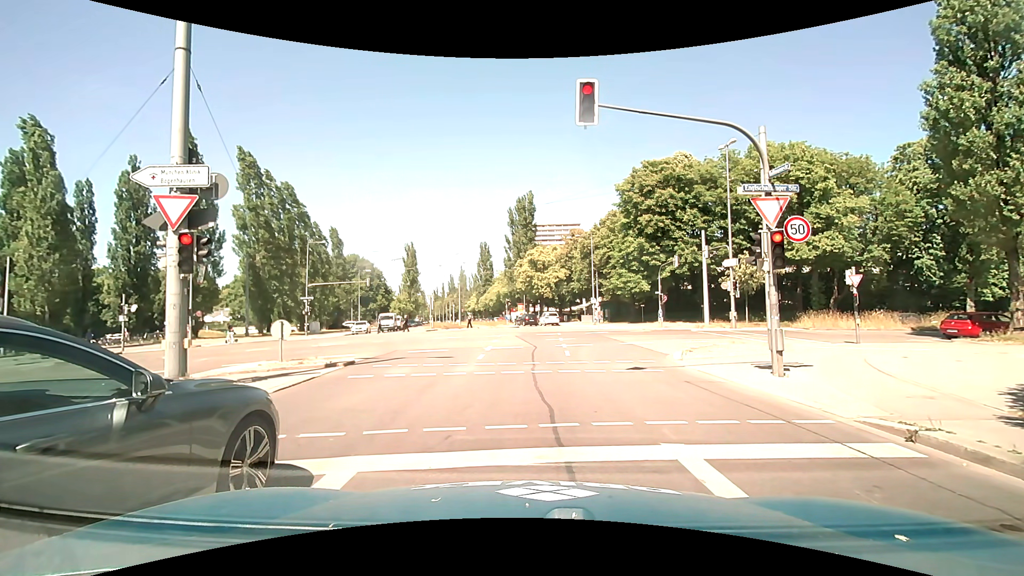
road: secondary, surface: asphalt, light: Day
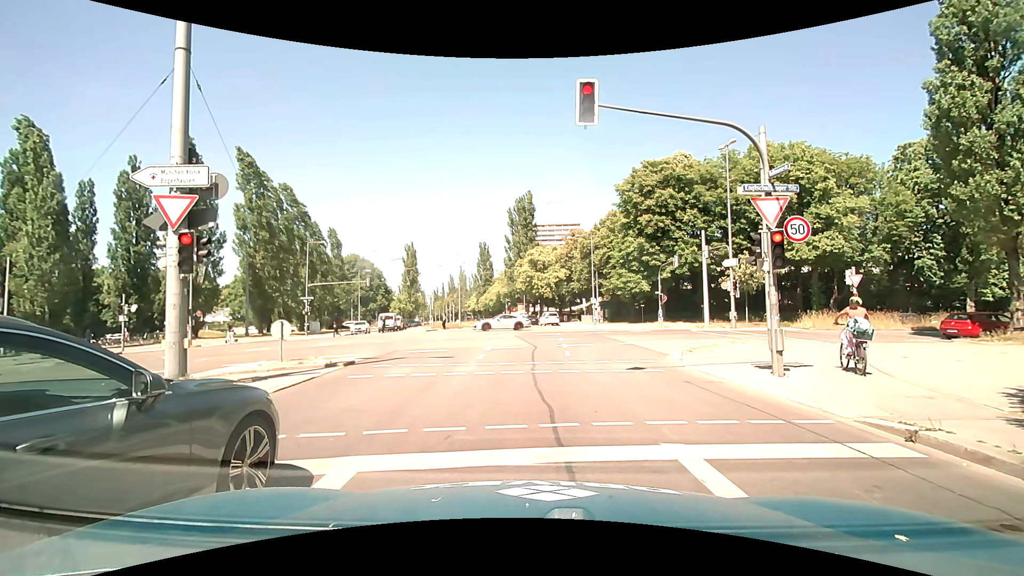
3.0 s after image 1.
(0.0, 0.0) m; 0°
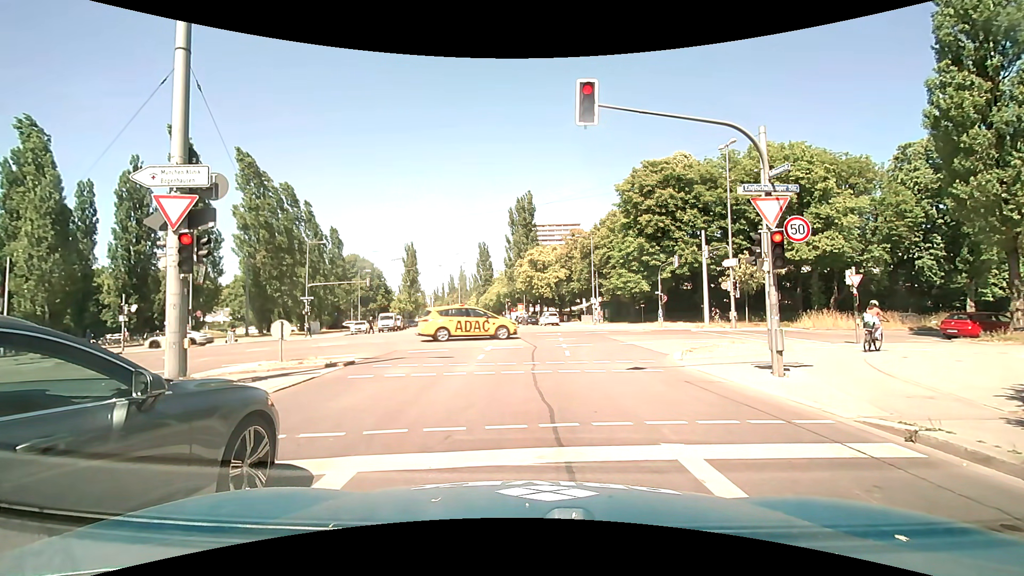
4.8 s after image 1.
(0.0, 0.0) m; 0°
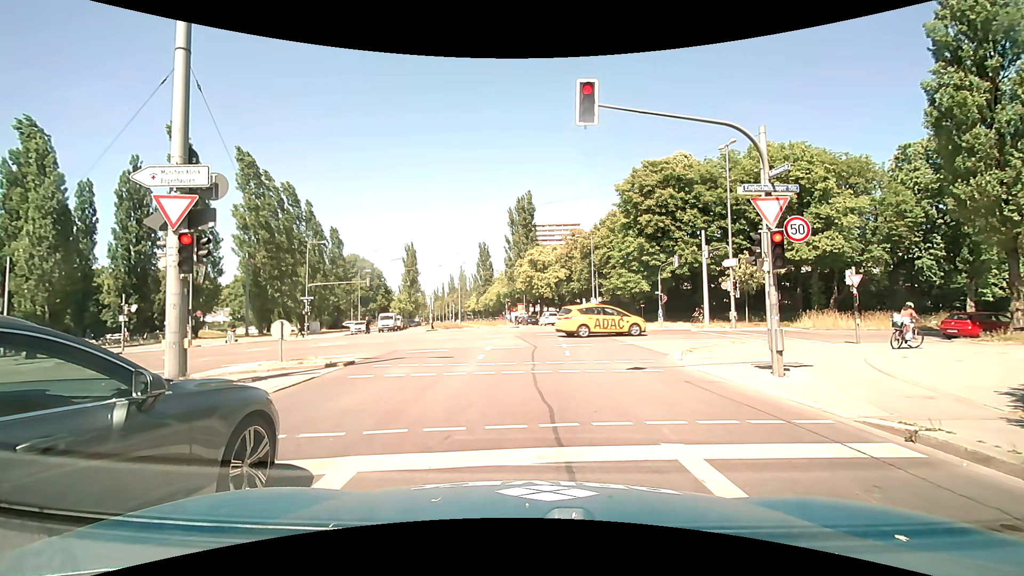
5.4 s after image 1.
(0.0, 0.0) m; 0°
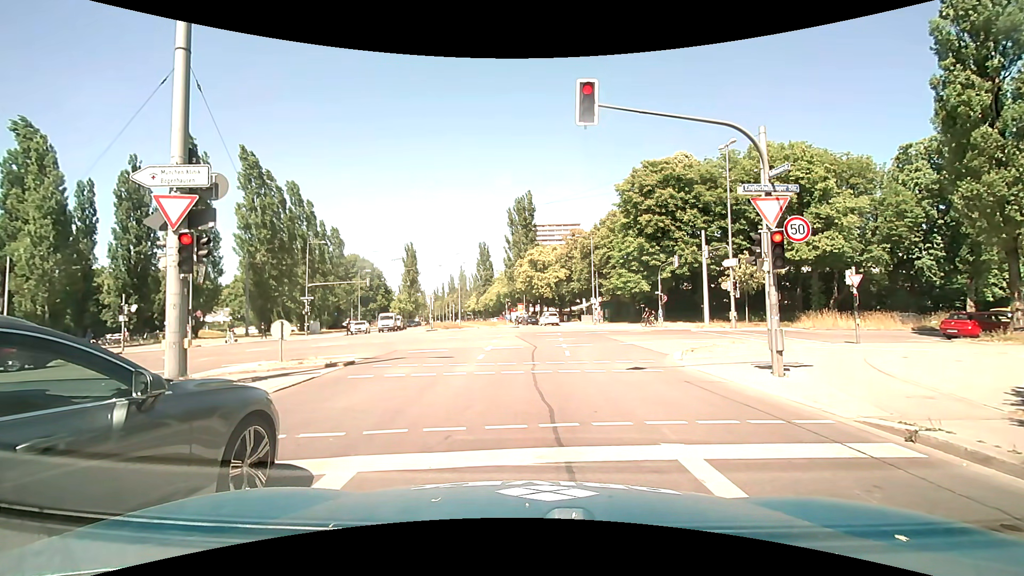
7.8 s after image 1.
(0.0, 0.0) m; 0°
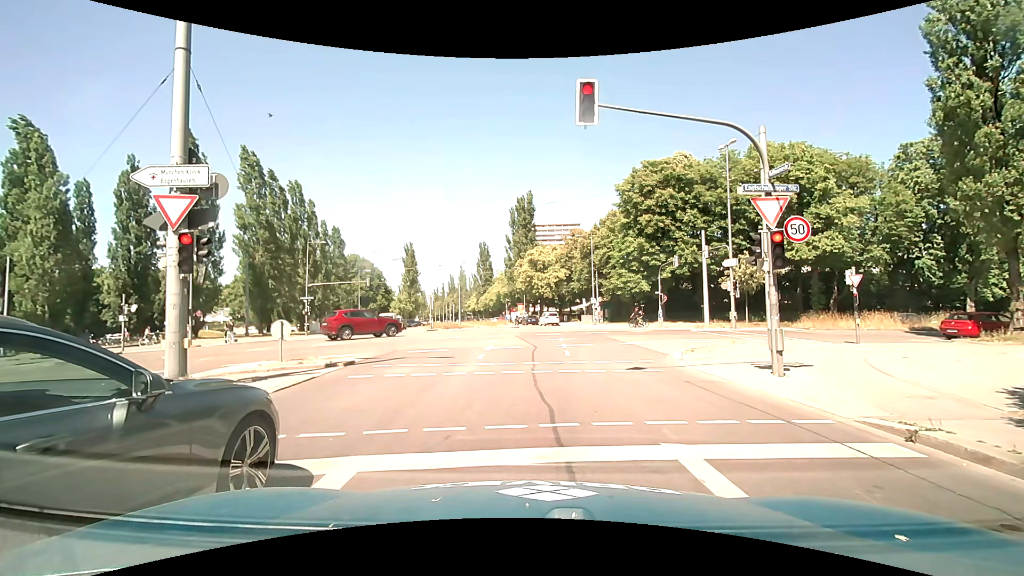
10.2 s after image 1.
(0.0, 0.0) m; 0°
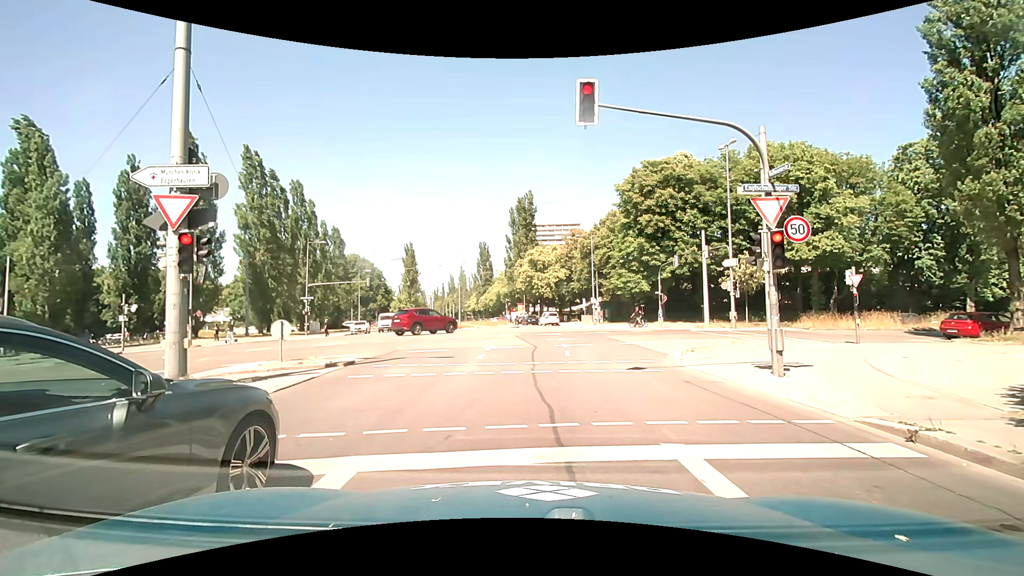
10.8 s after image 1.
(0.0, 0.0) m; 0°
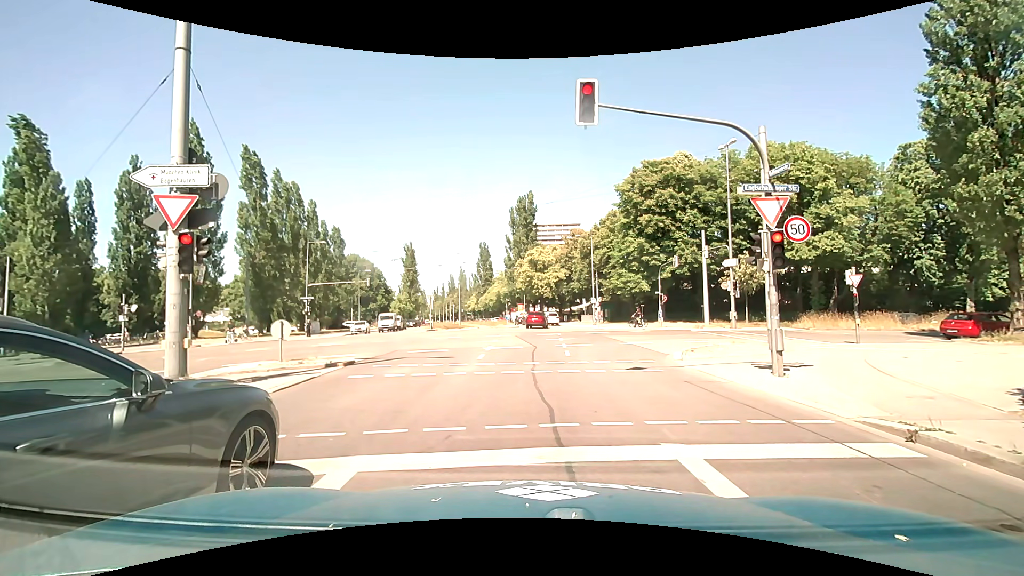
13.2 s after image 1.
(0.0, 0.0) m; 0°
(0, +10) (0, +20) (0, +30) (0, +40) (+1, +50) (0, +60) (-2, +70) (-3, +80) (-5, +90) (-7, +99) m
